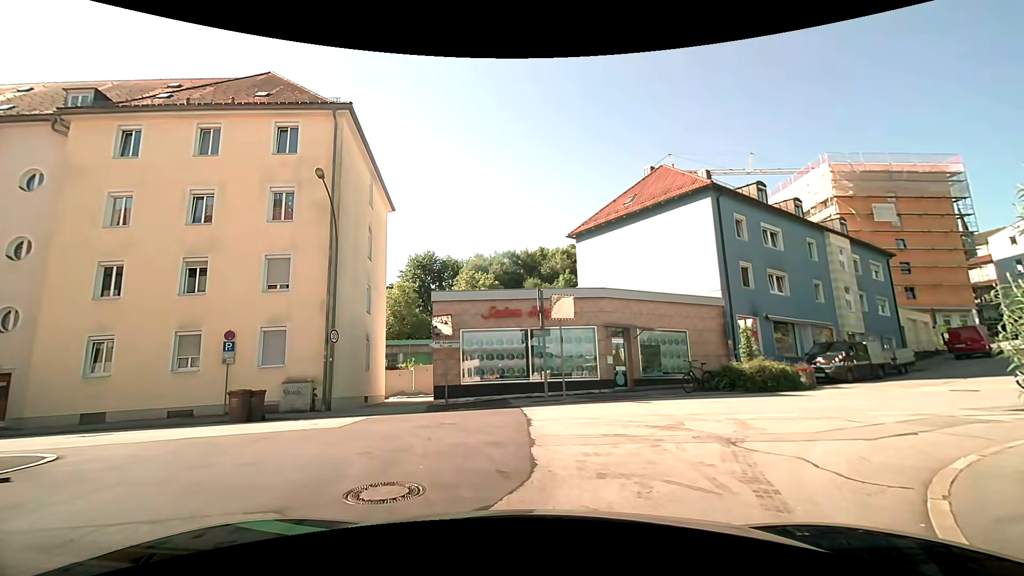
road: residential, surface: asphalt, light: Day
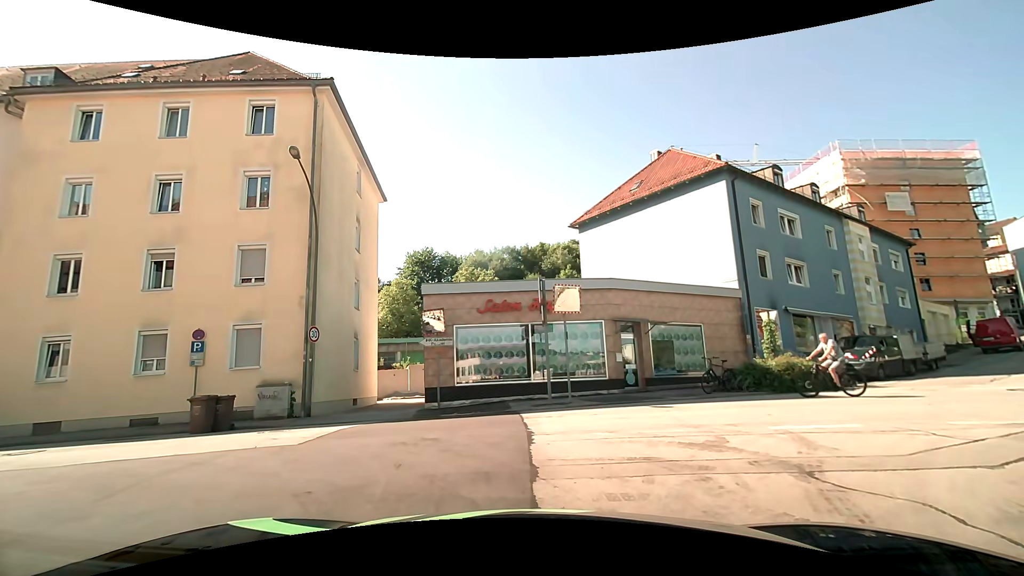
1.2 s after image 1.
(+0.1, +1.9) m; +1°
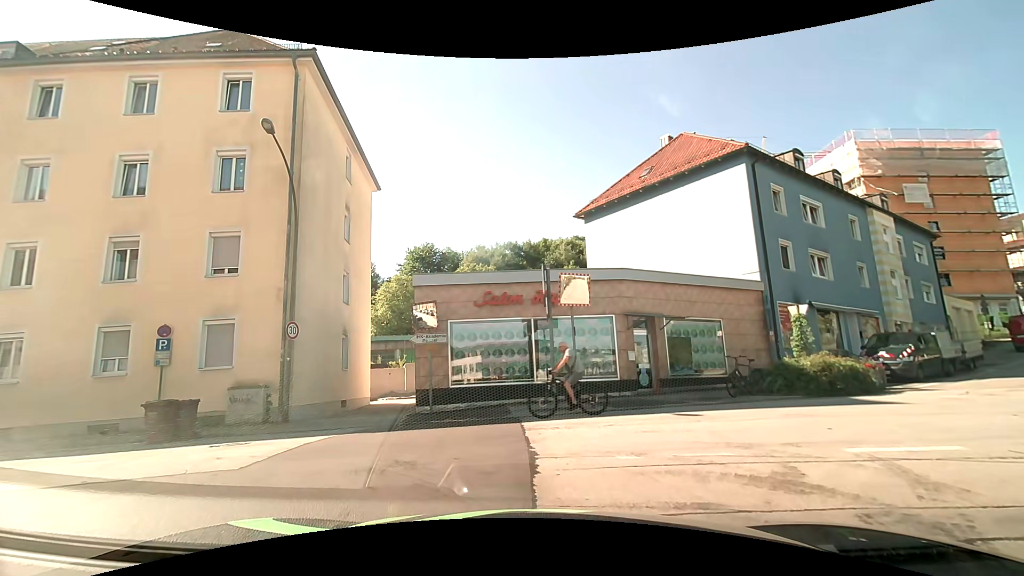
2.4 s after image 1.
(0.0, +1.9) m; -1°
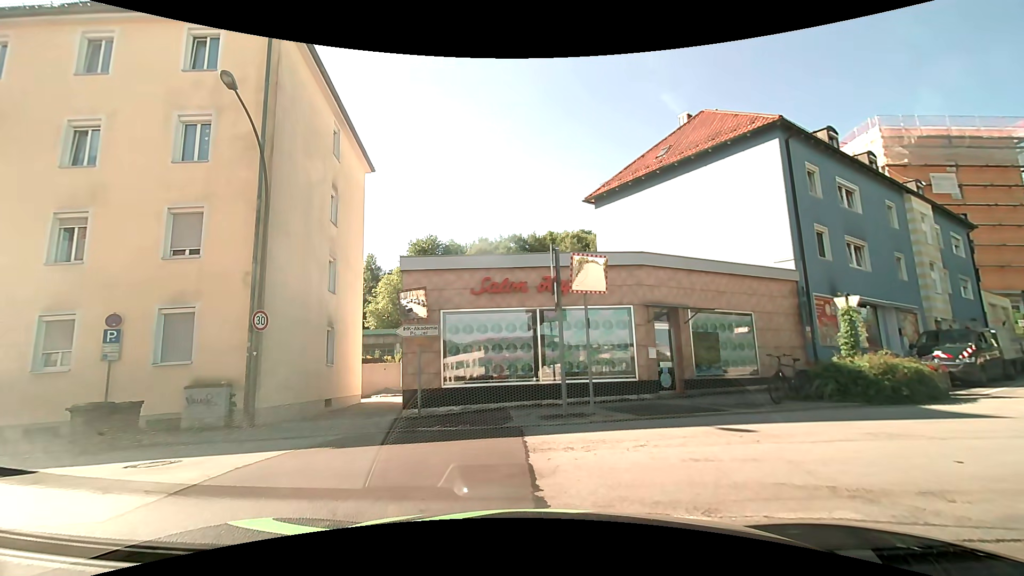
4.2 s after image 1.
(+0.1, +2.2) m; +2°
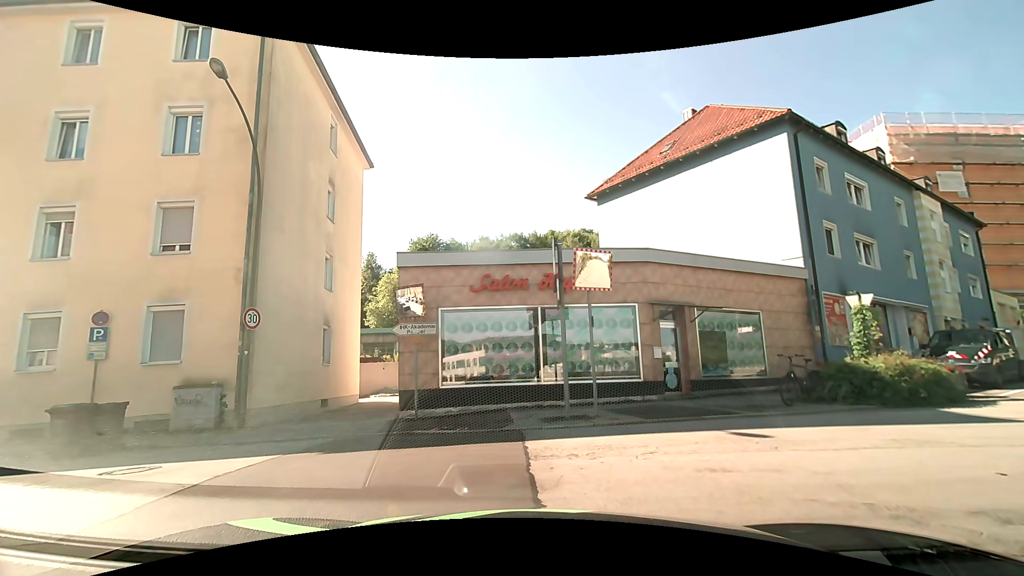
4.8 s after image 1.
(0.0, +0.5) m; 0°
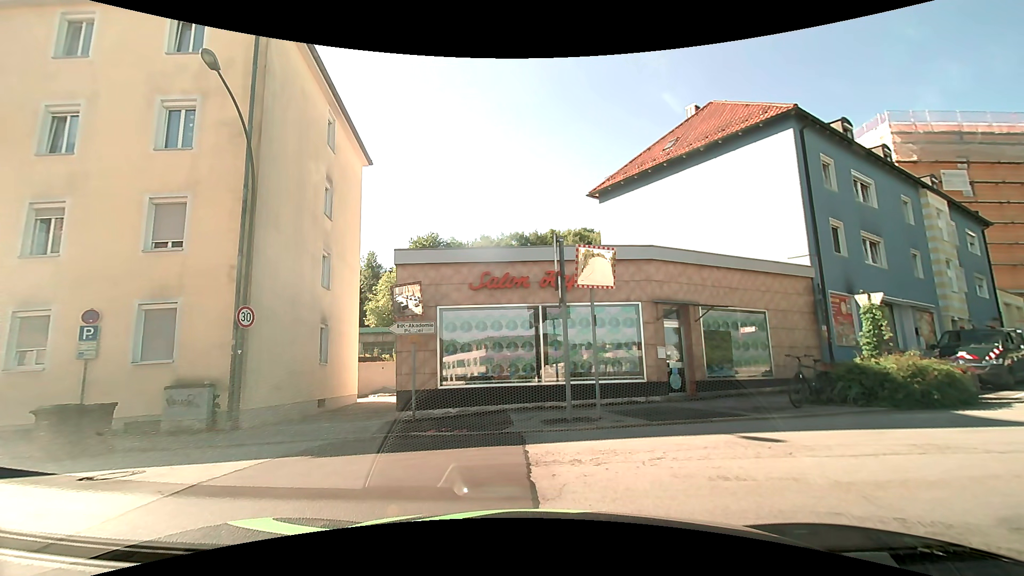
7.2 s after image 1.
(0.0, +0.4) m; 0°
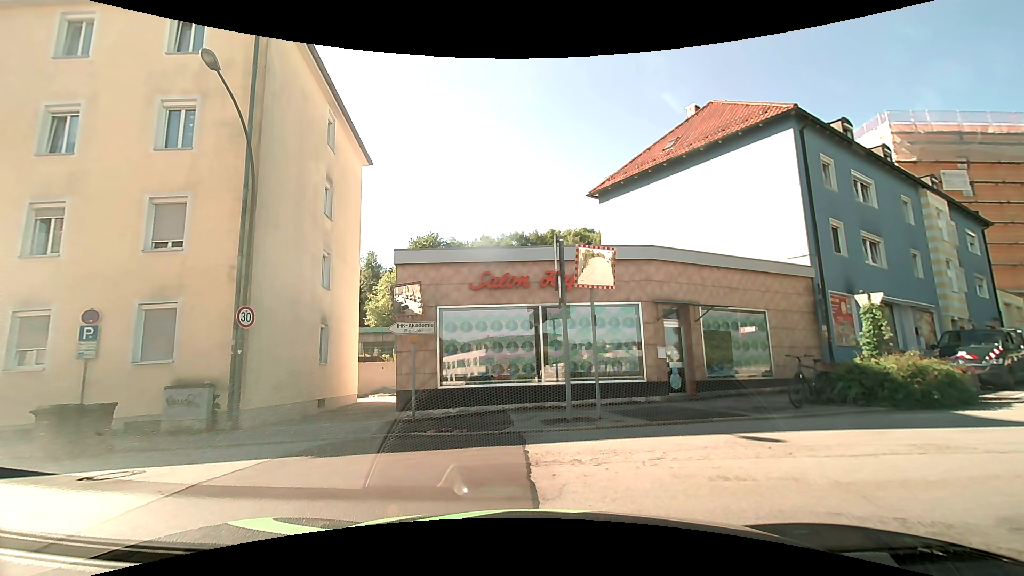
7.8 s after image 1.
(0.0, 0.0) m; 0°
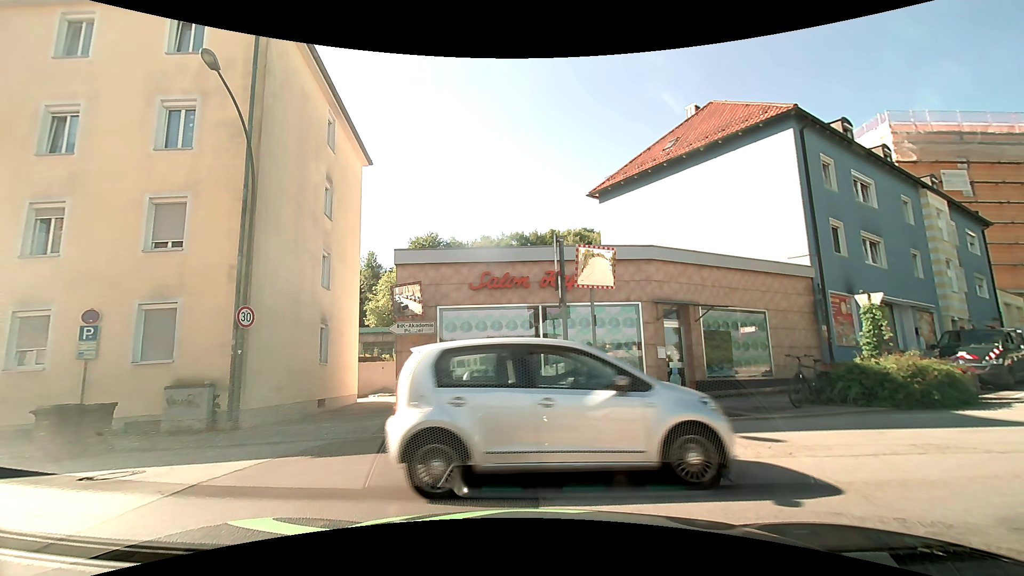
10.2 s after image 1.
(0.0, 0.0) m; 0°
(-5, +8) (-14, +8) (-24, +7) (-34, +5) (-44, +4) (-54, +2) (-64, +1) (-74, 0) (-84, -2) (-94, -3) m
